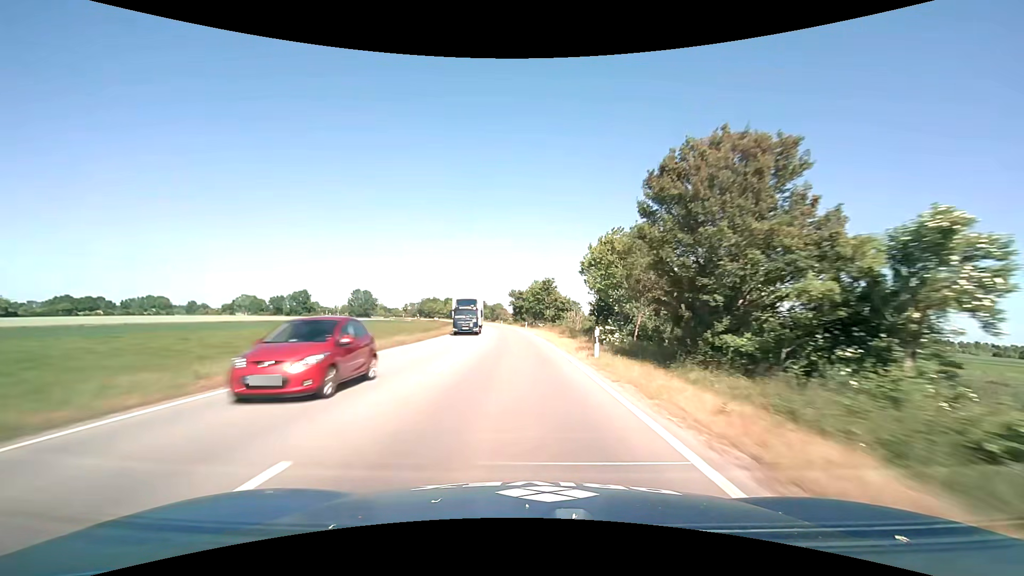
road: primary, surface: asphalt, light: Day
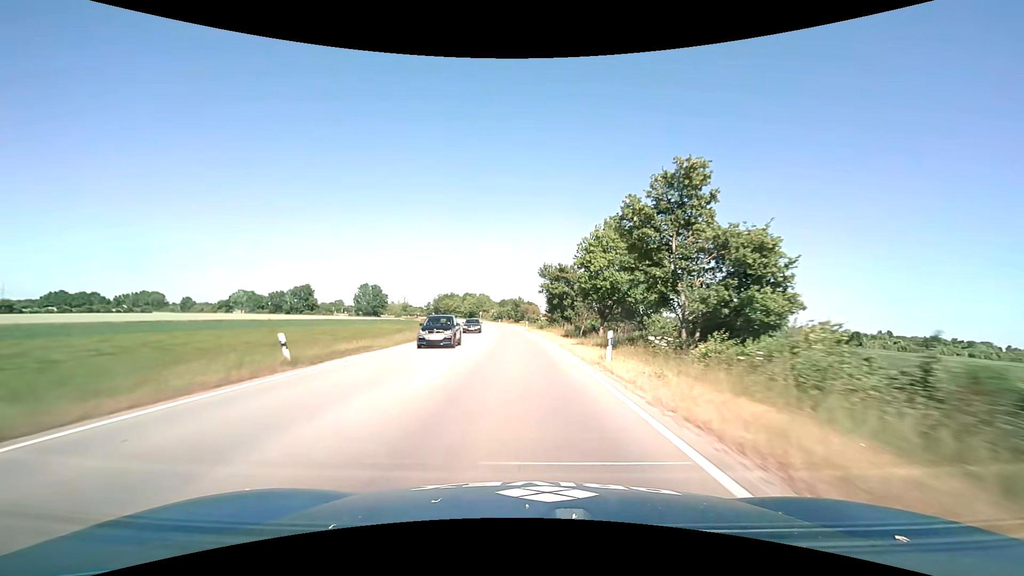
(-1.6, +51.6) m; -4°
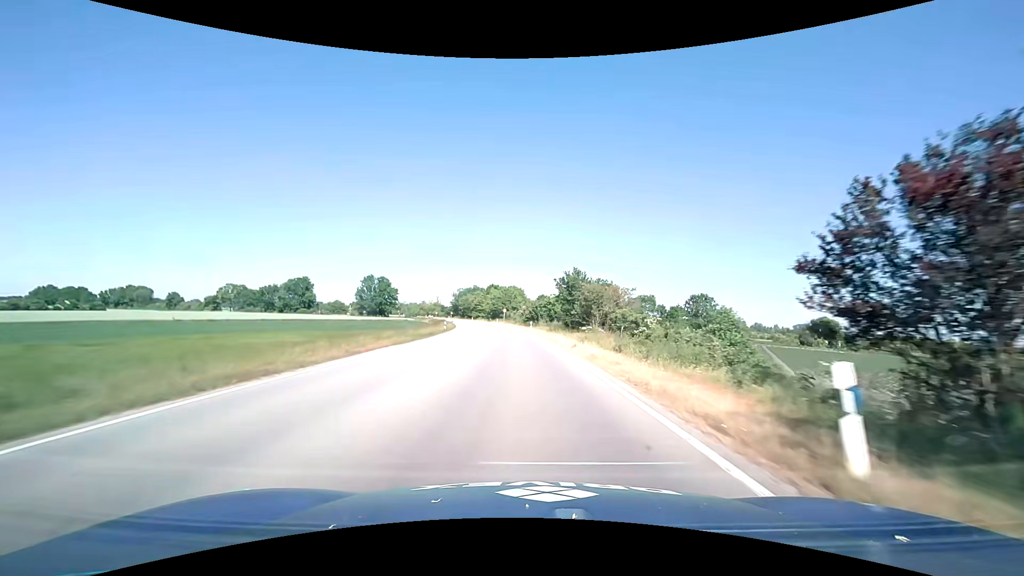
(-2.5, +60.6) m; -5°
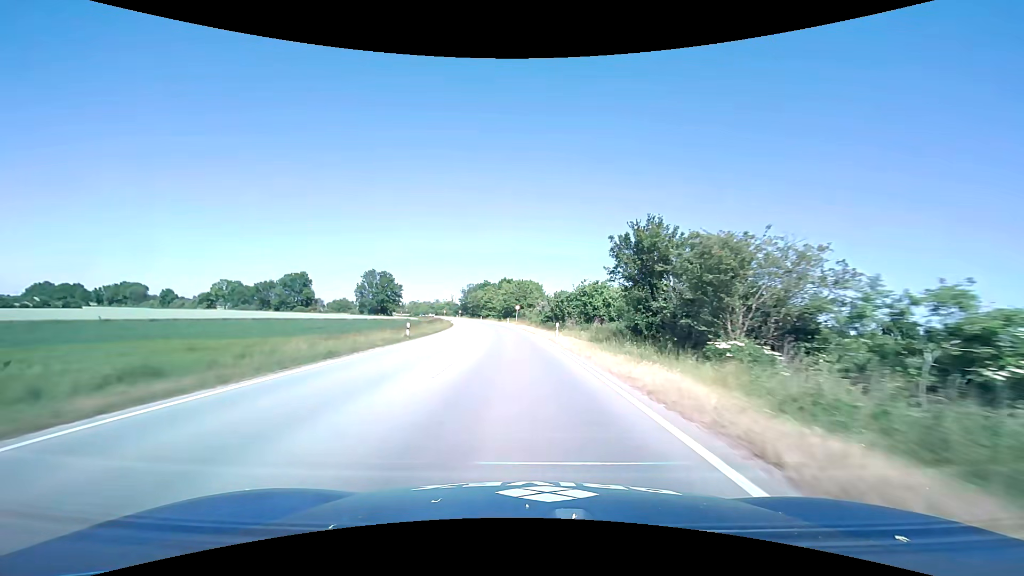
(-0.4, +23.0) m; -2°
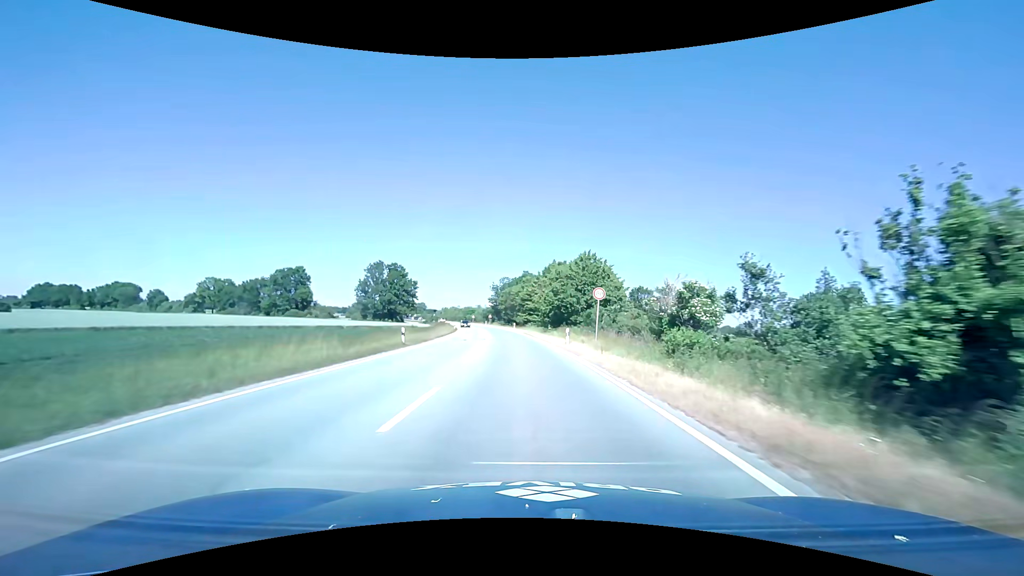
(-2.7, +53.4) m; -6°
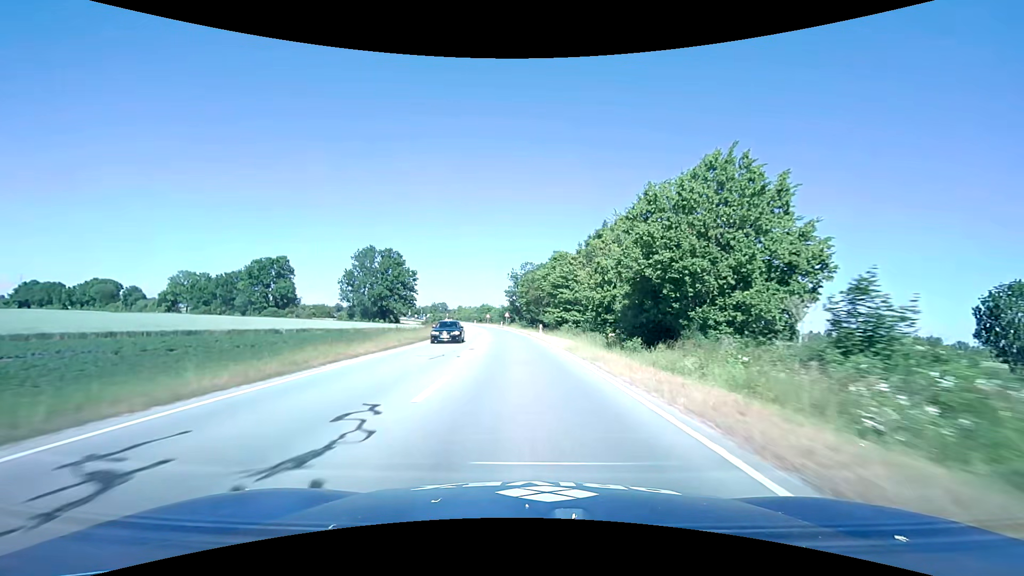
(-0.8, +34.6) m; -3°
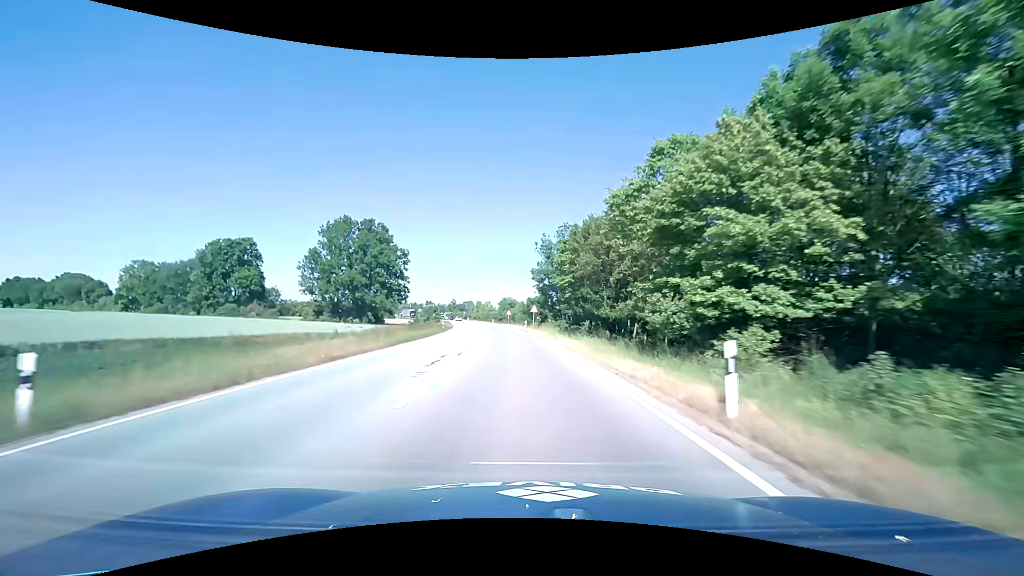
(-1.1, +37.4) m; -3°
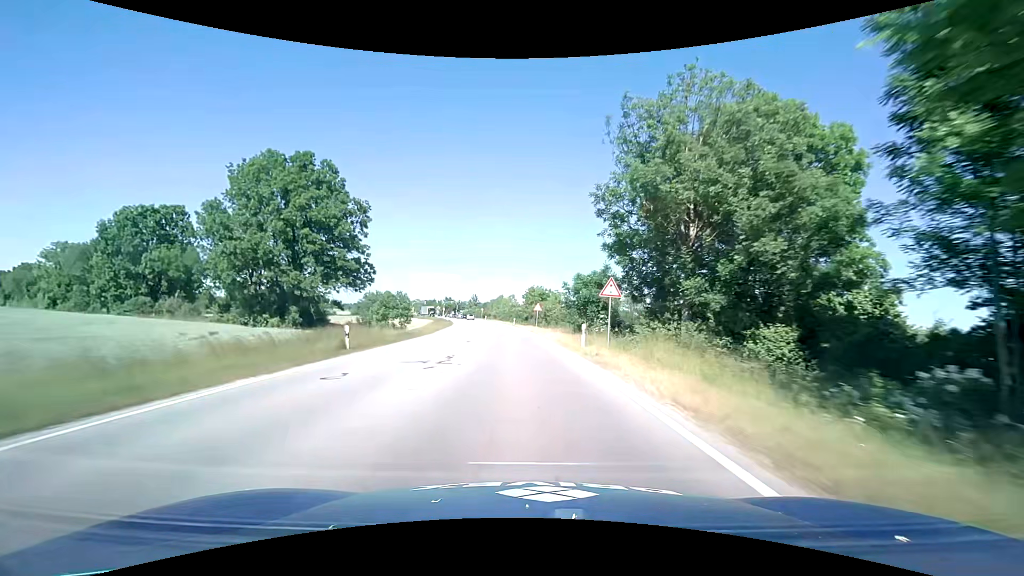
(-1.6, +36.7) m; -4°
(0, +10) (0, +20) (0, +30) (-1, +40) (-2, +50) (-2, +60) (-3, +70) (-5, +80) (-6, +90) (-8, +100) m
